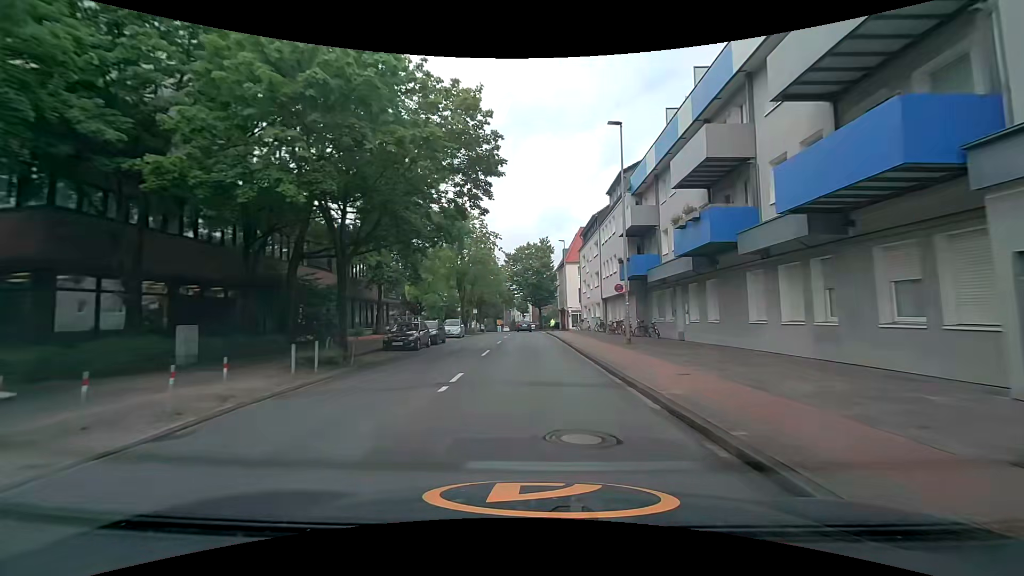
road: tertiary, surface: asphalt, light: Day
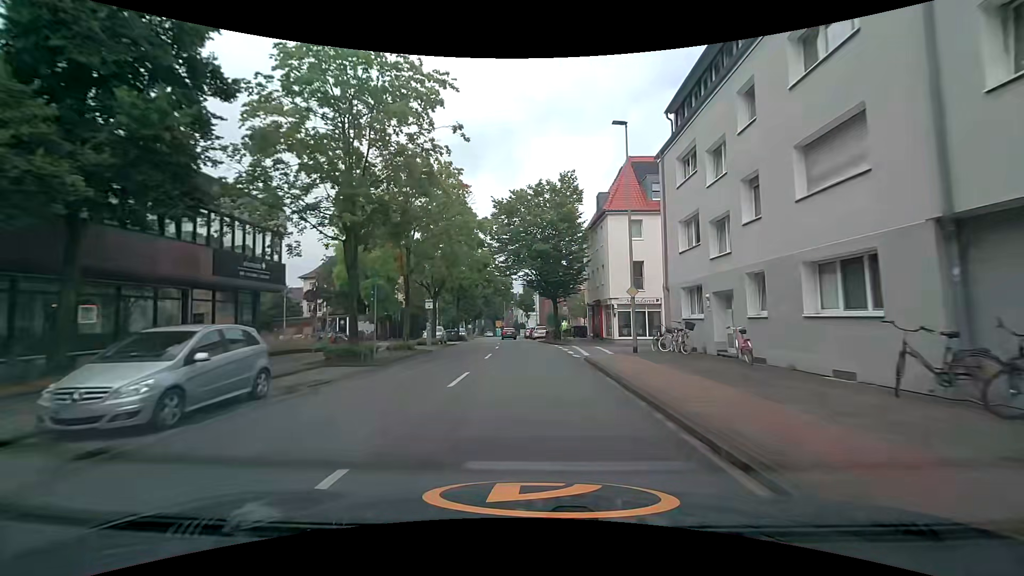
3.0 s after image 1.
(-0.1, +34.7) m; -1°
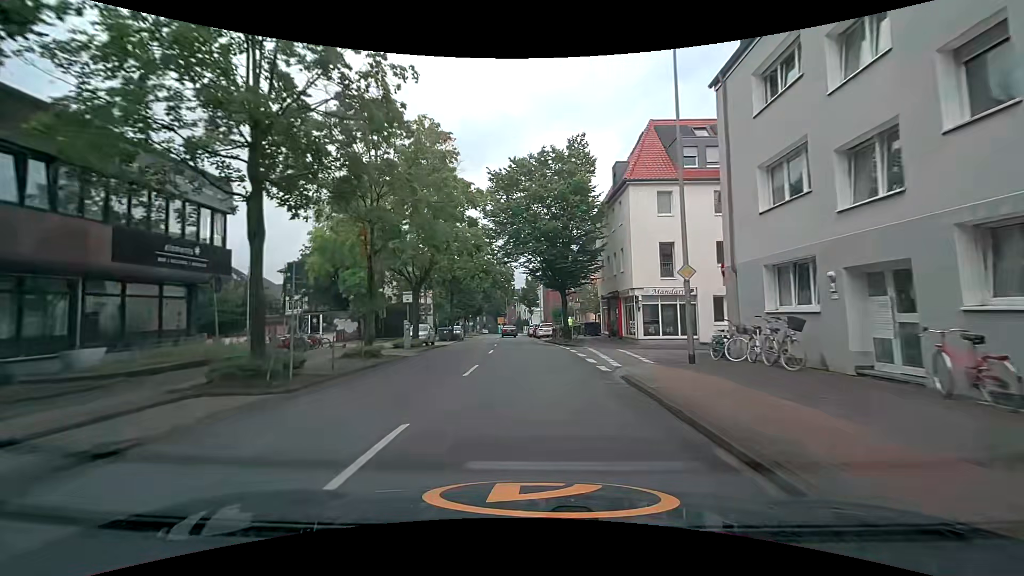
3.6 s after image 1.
(0.0, +7.1) m; +1°
(0, +10) (0, +20) (-1, +30) (-1, +40) (-2, +50) (-3, +60) (-3, +70) (-4, +80) (-5, +90) (-6, +100) m
